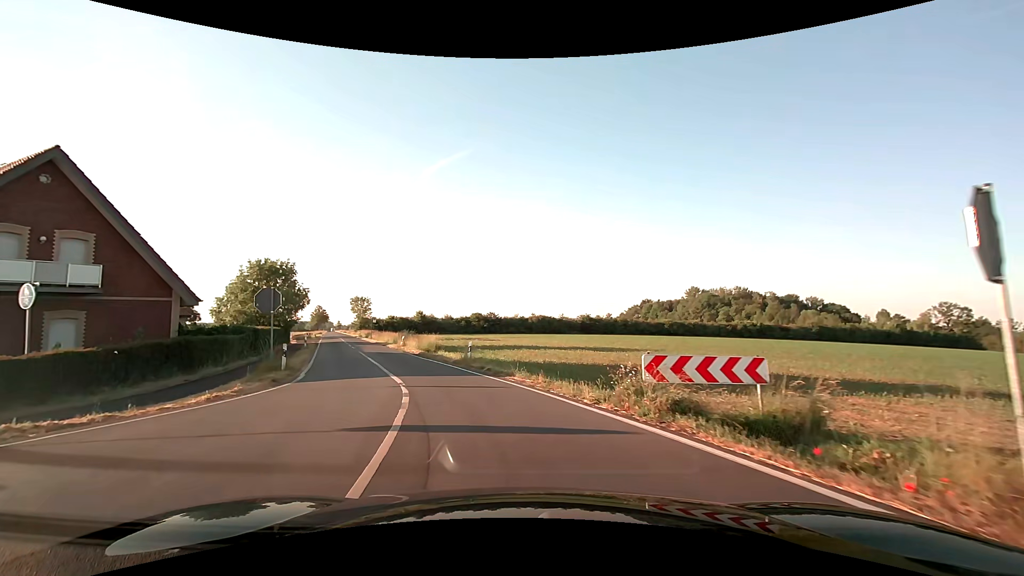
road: secondary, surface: asphalt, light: Day
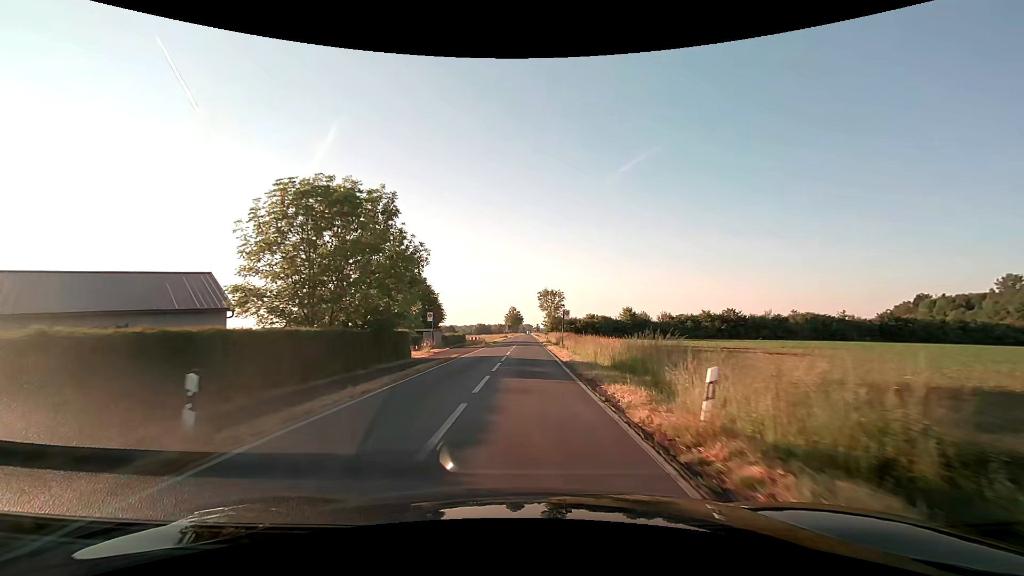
(-8.5, +32.9) m; -22°
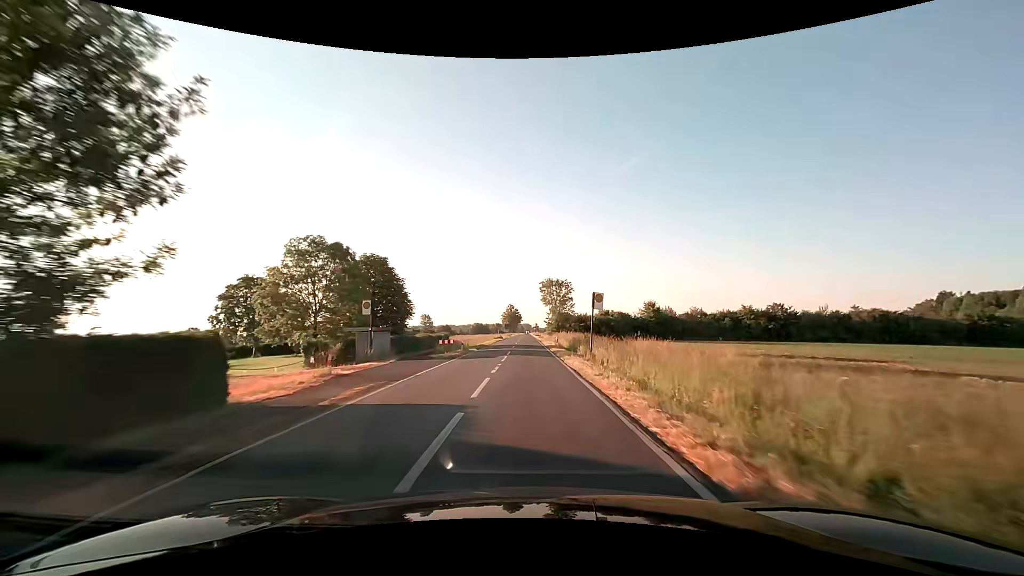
(0.0, +19.4) m; 0°
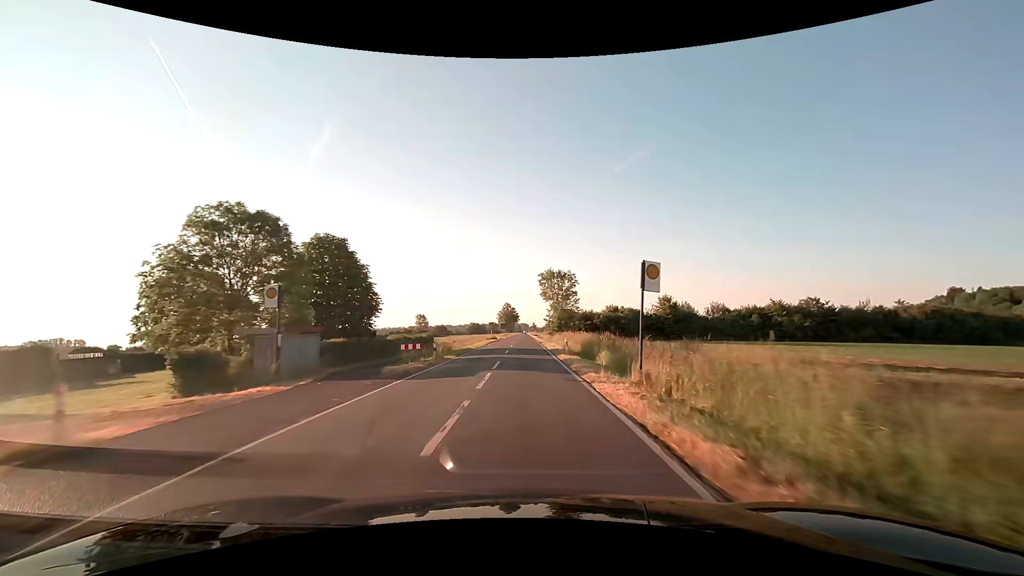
(+0.1, +10.8) m; +1°
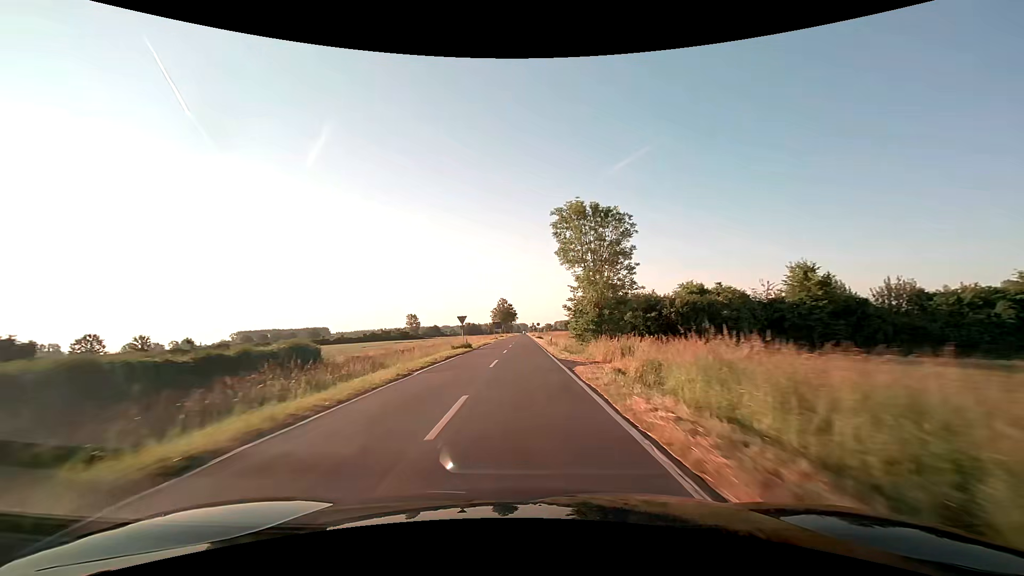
(0.0, +36.1) m; 0°
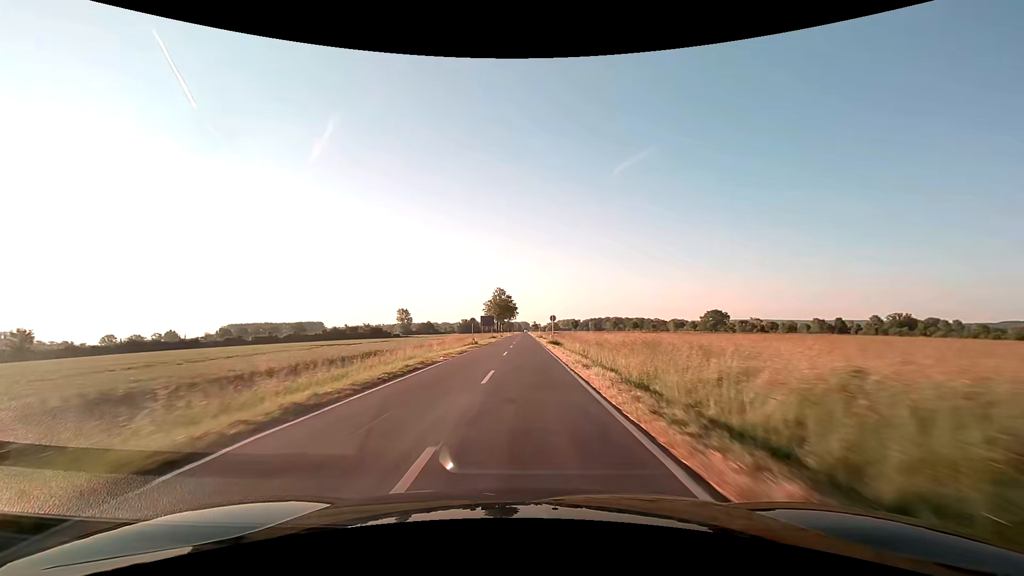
(-0.1, +40.8) m; 0°
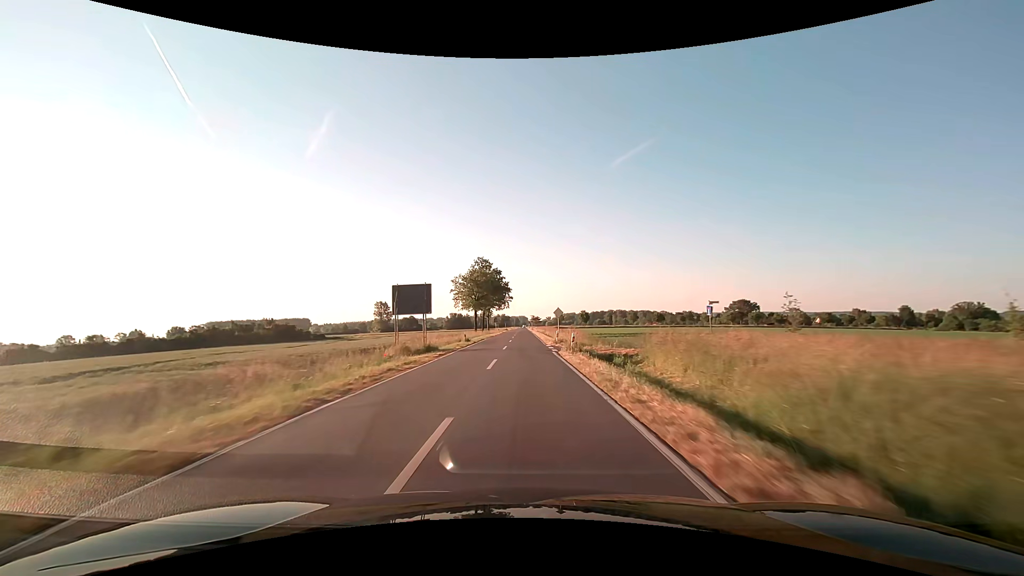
(+0.2, +59.7) m; 0°
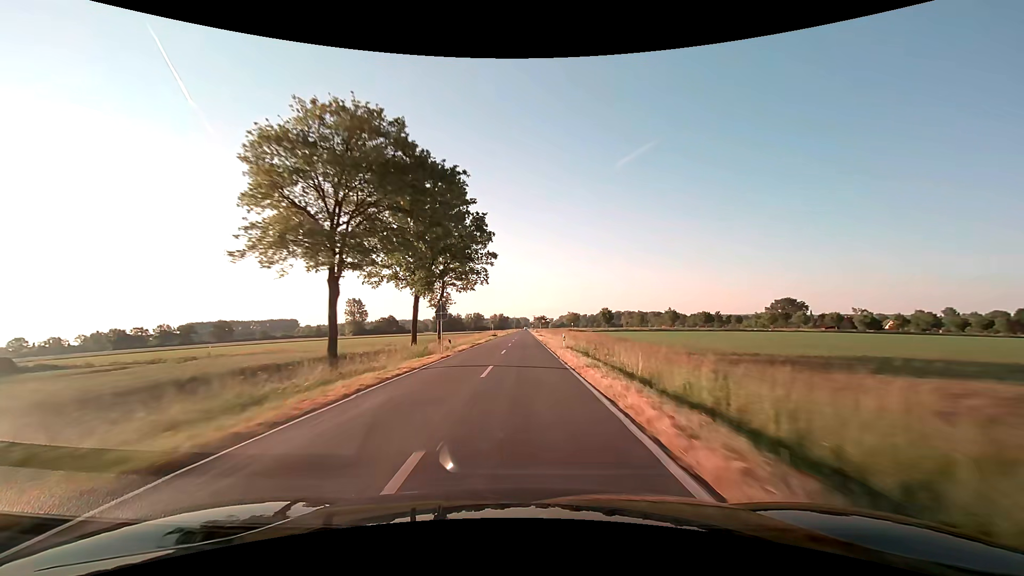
(+0.1, +62.3) m; 0°
(0, +10) (0, +20) (0, +30) (0, +40) (0, +50) (0, +60) (0, +70) (0, +80) (0, +90) (0, +100) m
